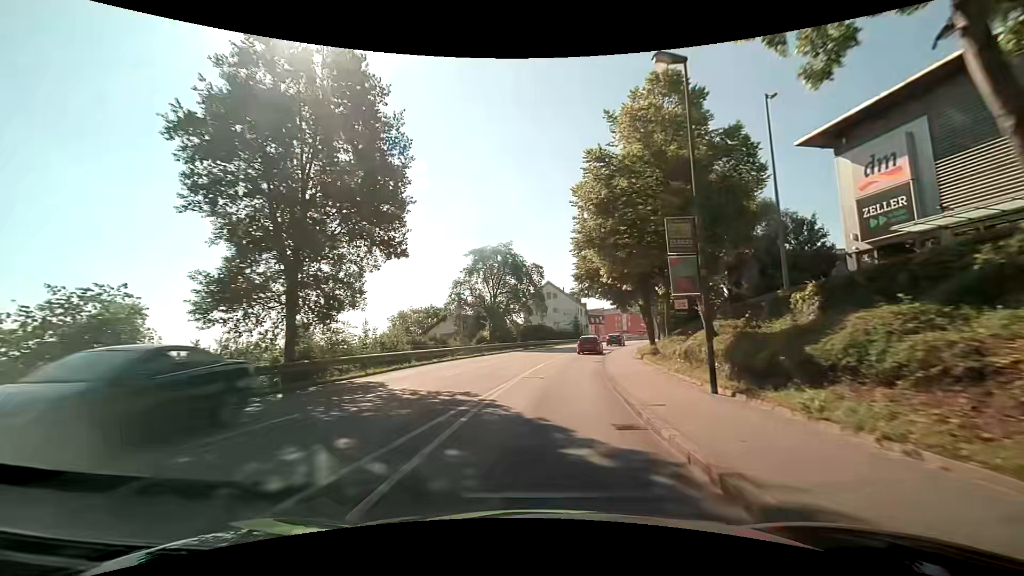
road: tertiary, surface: asphalt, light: Day
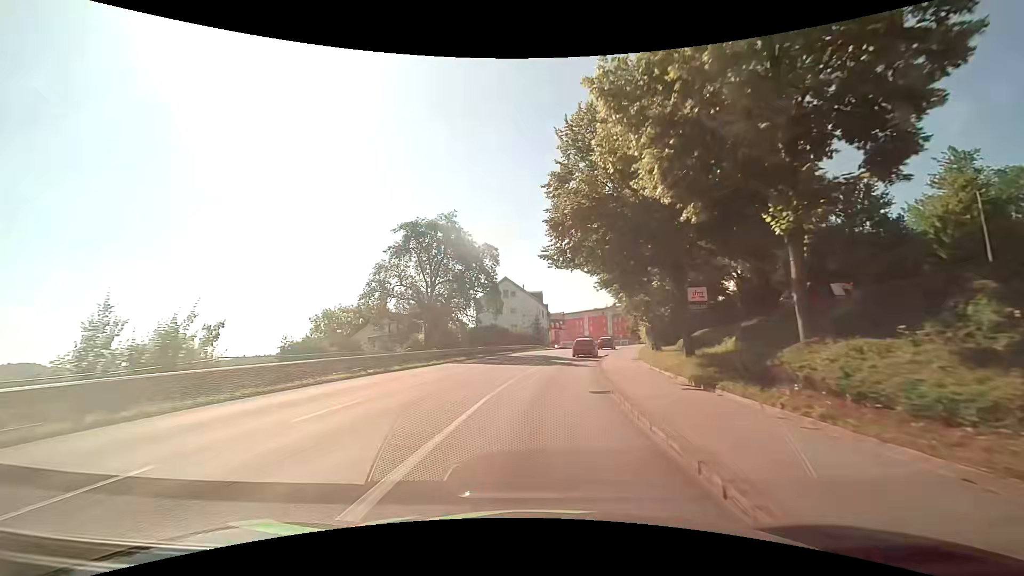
(+0.8, +15.3) m; +5°
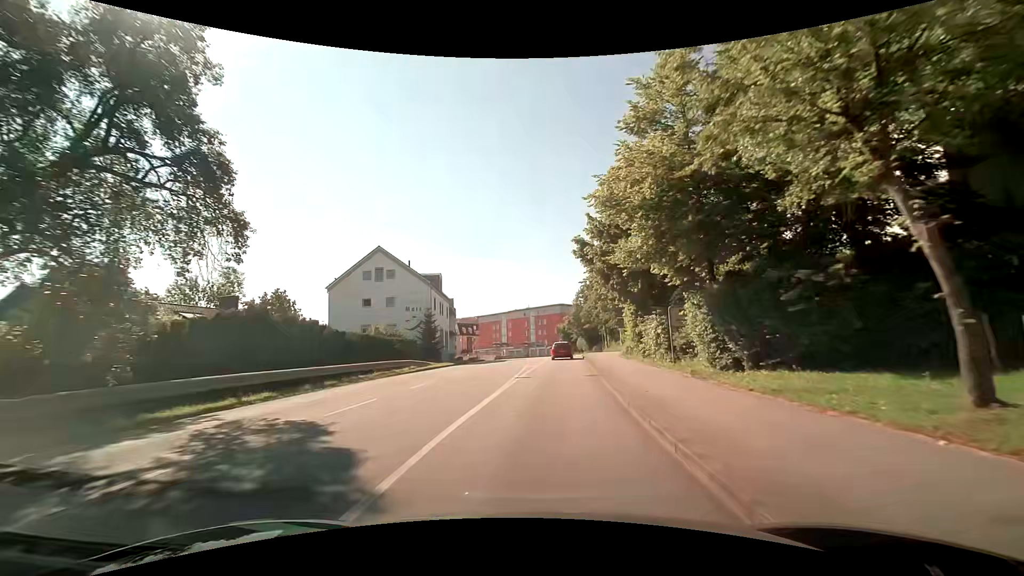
(+2.8, +33.9) m; +9°
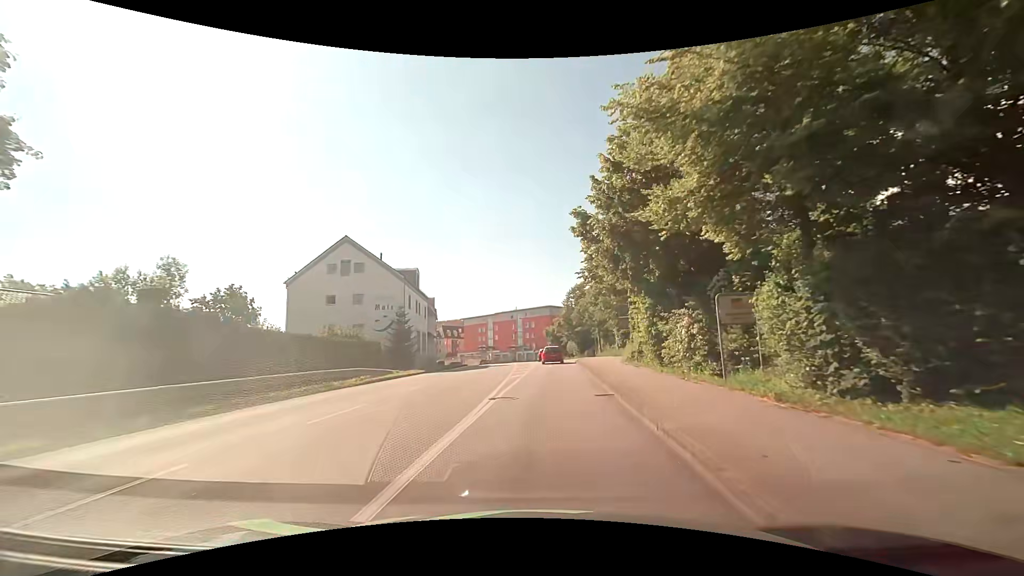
(+0.1, +6.5) m; +2°
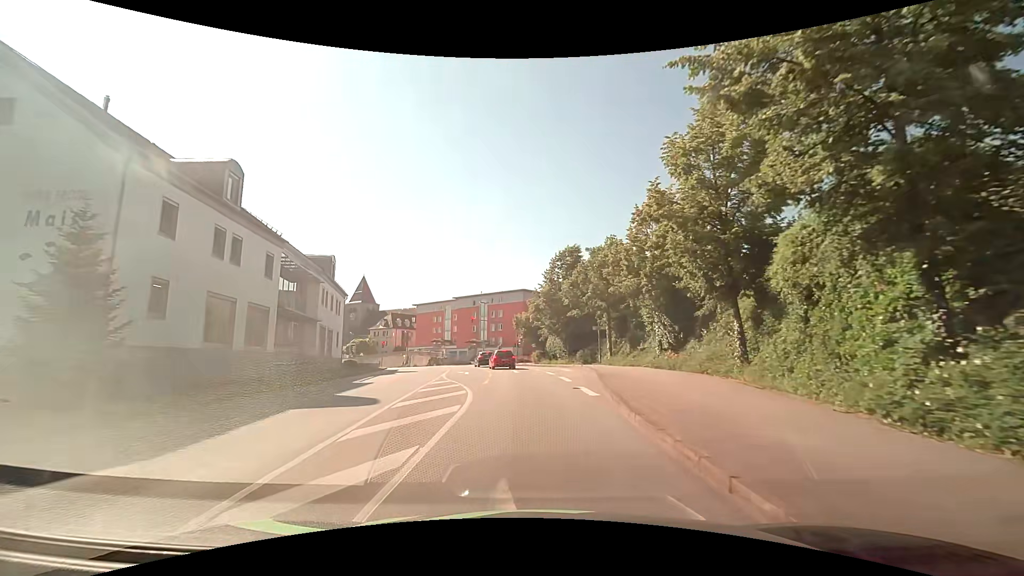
(+1.2, +31.4) m; +3°
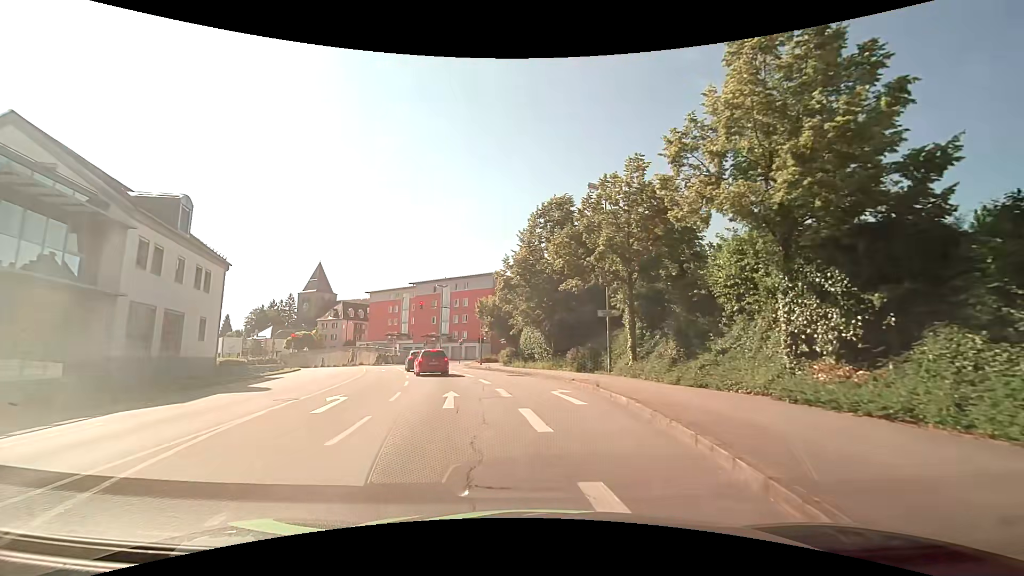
(+0.4, +17.3) m; +3°
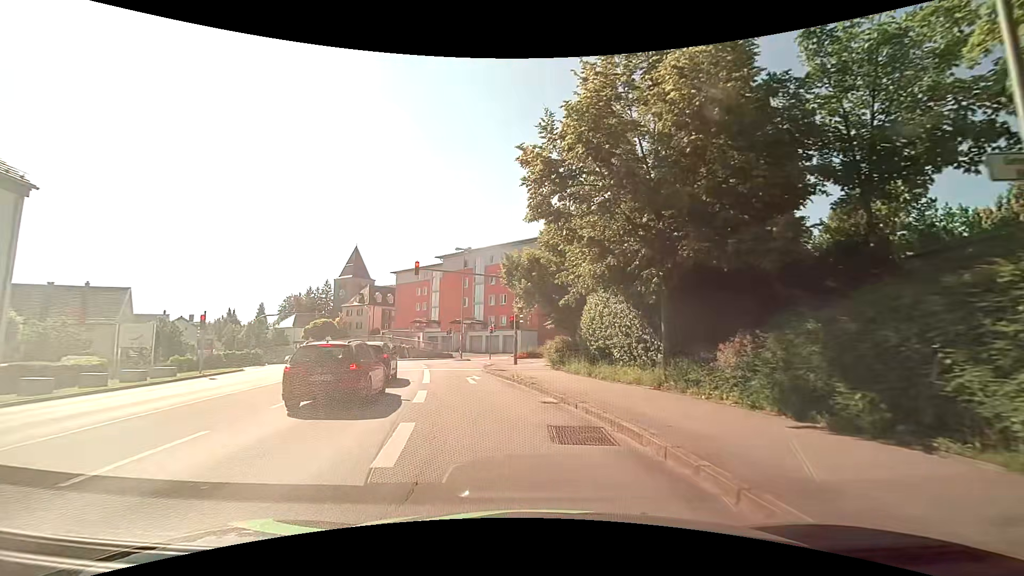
(-0.6, +20.2) m; -6°
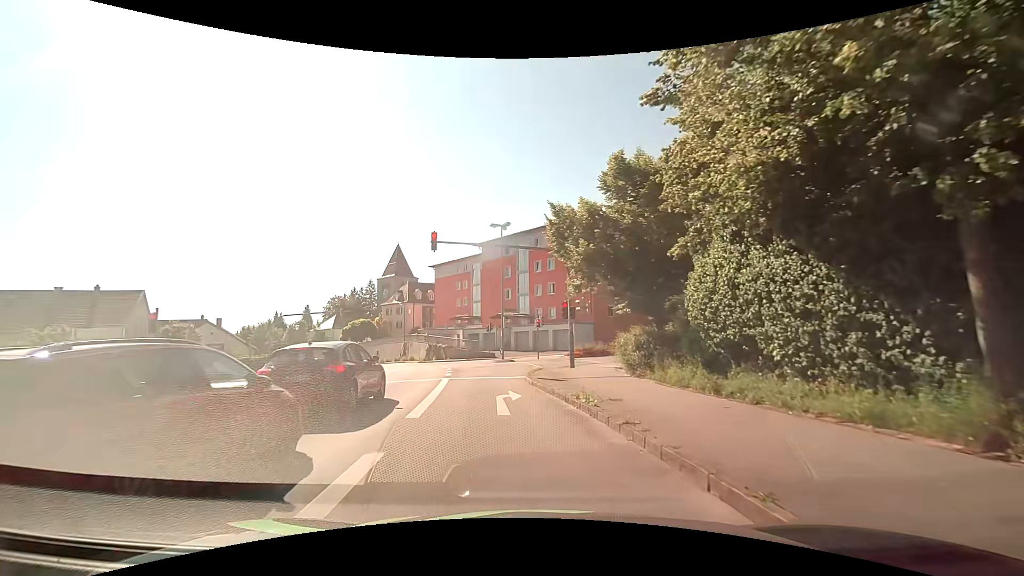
(-0.4, +8.4) m; -6°
